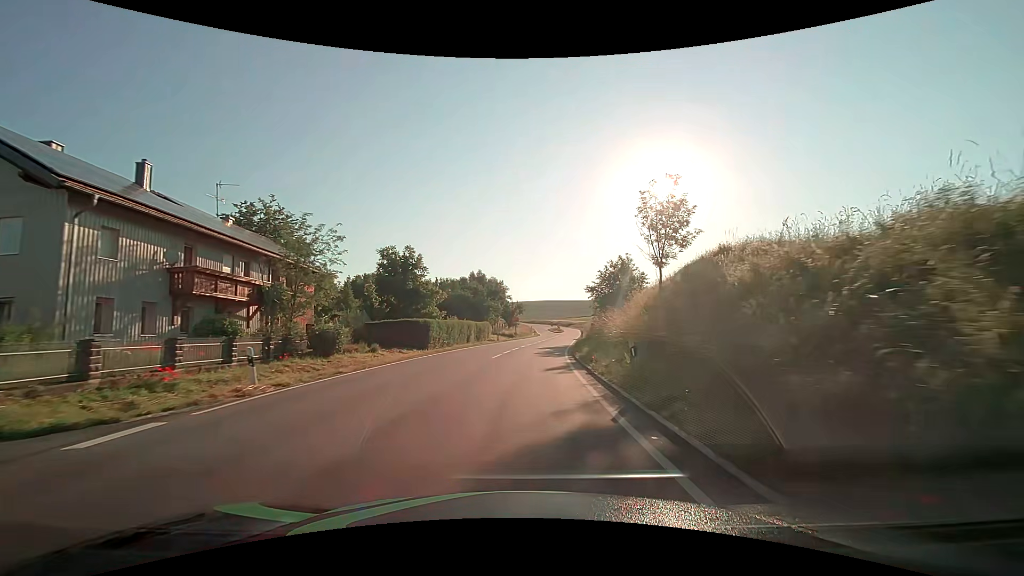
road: secondary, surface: asphalt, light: Day
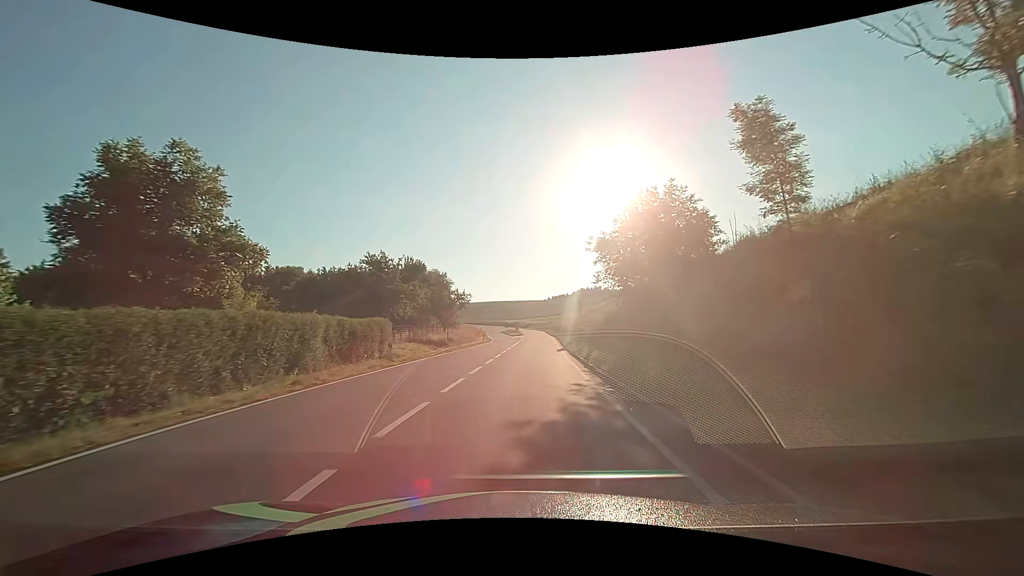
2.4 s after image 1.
(+1.2, +30.5) m; +6°
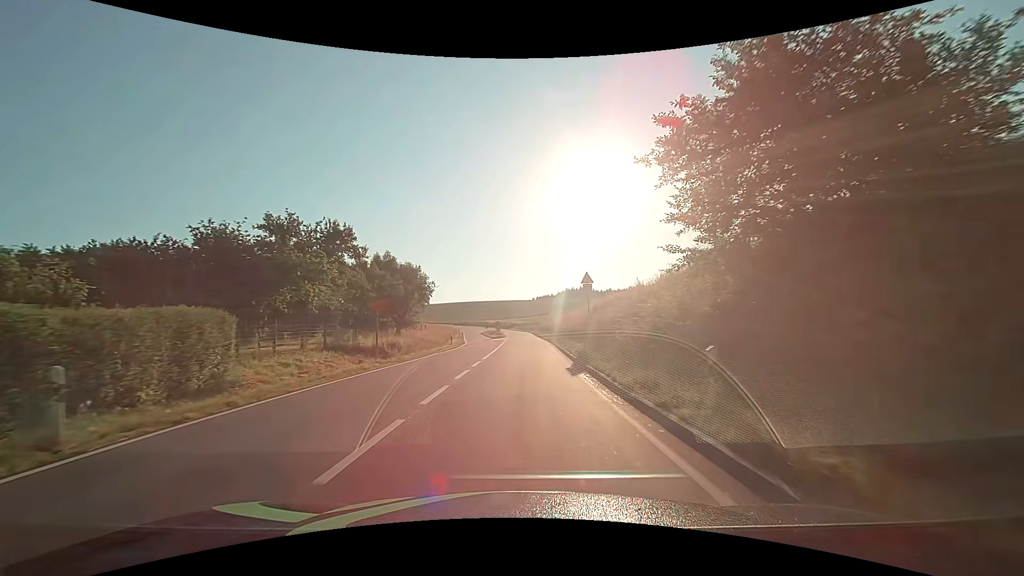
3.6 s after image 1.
(+0.3, +15.4) m; +2°
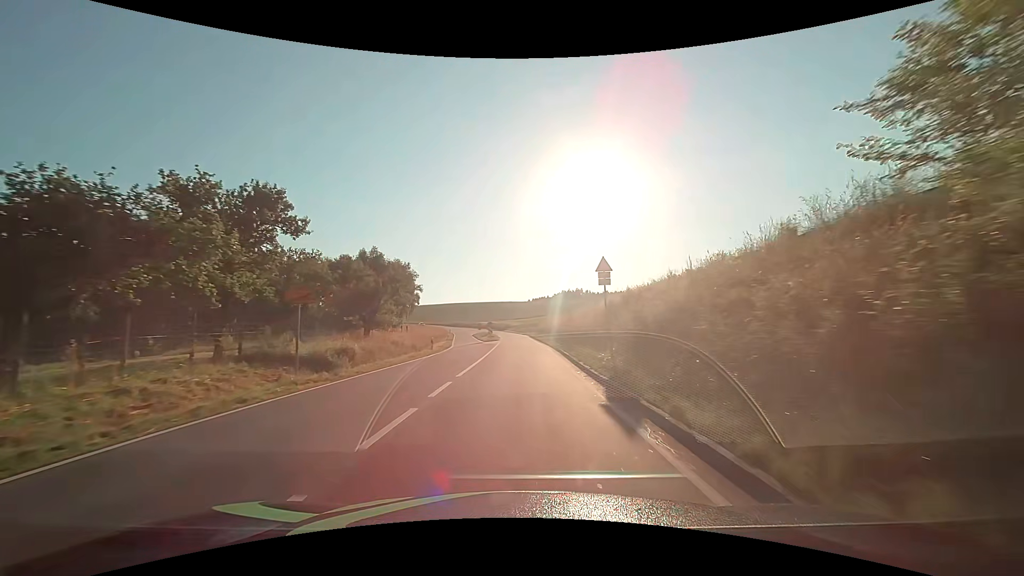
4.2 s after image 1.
(0.0, +7.9) m; +1°
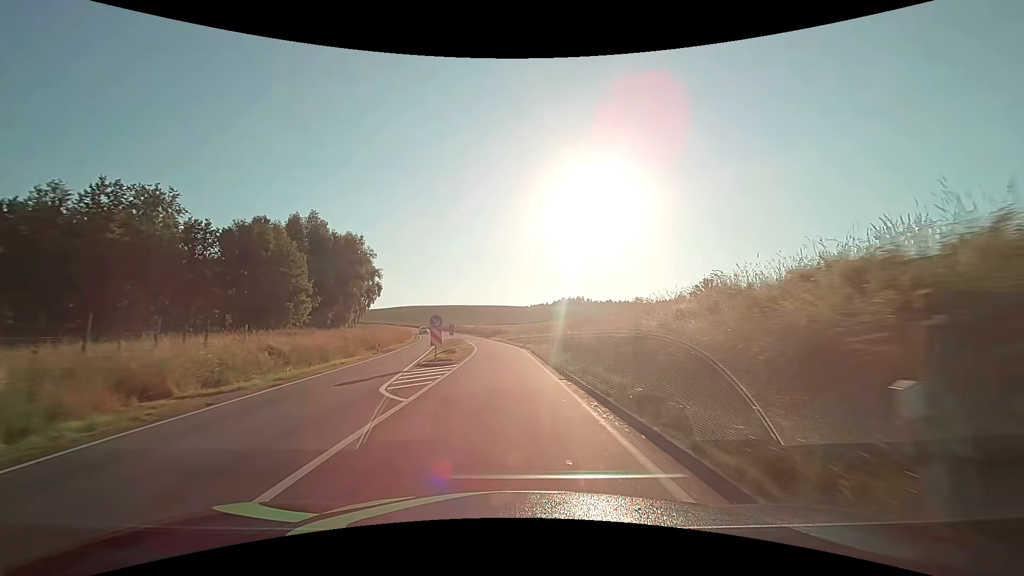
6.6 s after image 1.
(+0.3, +35.1) m; 0°
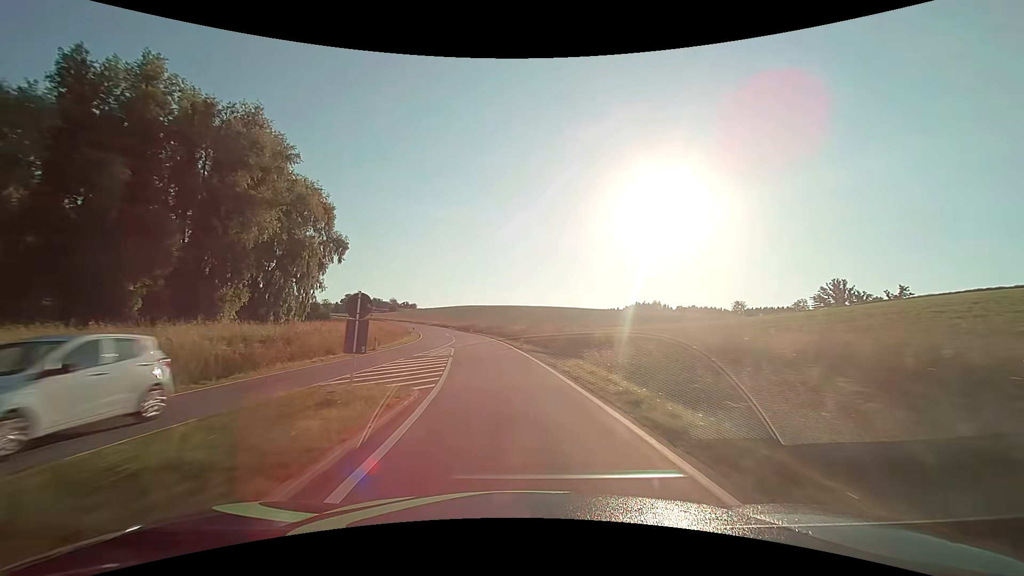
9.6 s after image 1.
(-2.9, +51.0) m; -7°
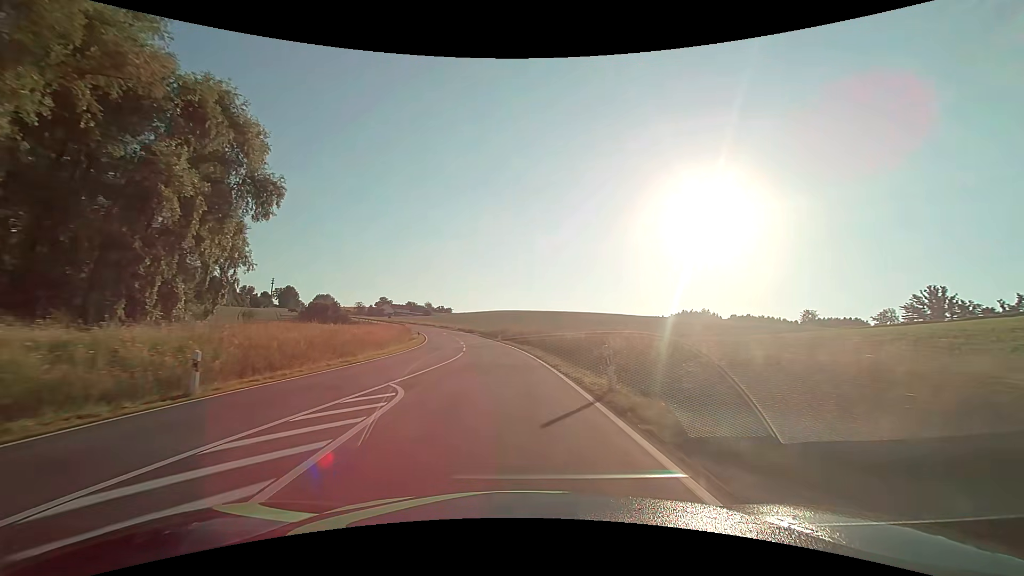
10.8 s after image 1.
(-0.9, +22.3) m; -4°
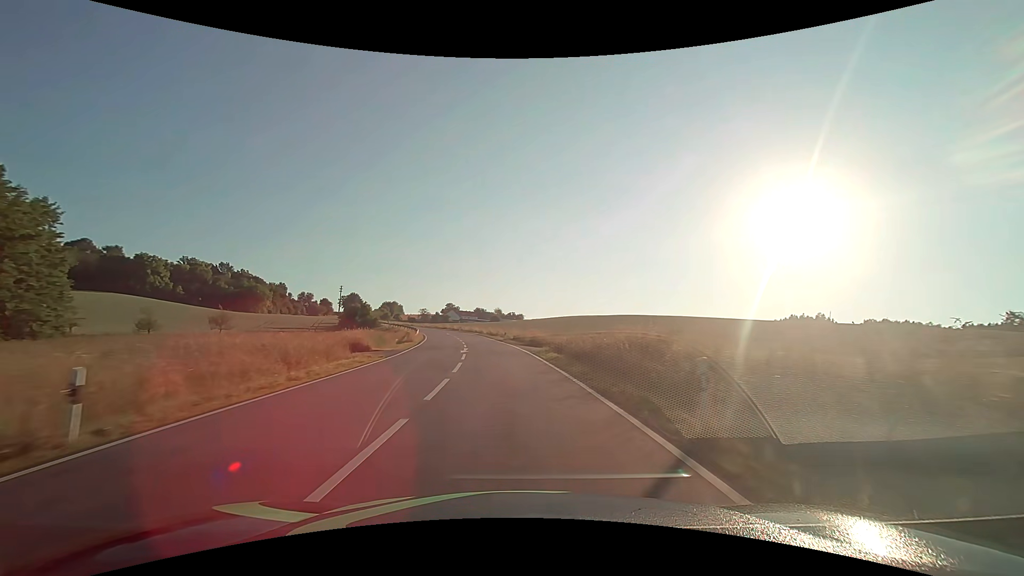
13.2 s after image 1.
(-3.3, +47.3) m; -9°
(0, +10) (-1, +20) (-1, +30) (-3, +40) (-4, +50) (-6, +60) (-8, +69) (-10, +79) (-13, +89) (-16, +98) m
